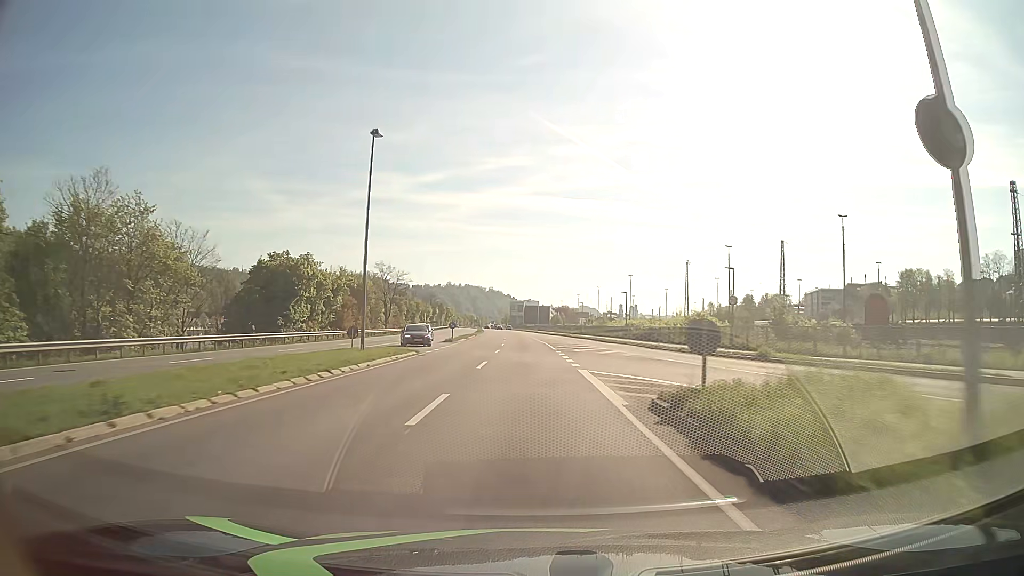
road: primary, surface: asphalt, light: Day
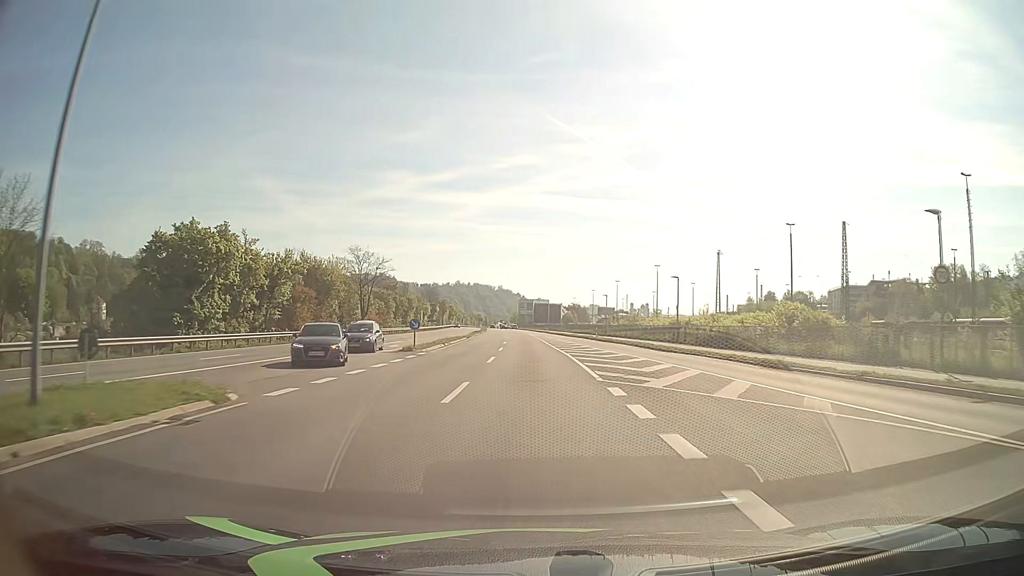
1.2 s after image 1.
(-0.2, +21.6) m; -1°
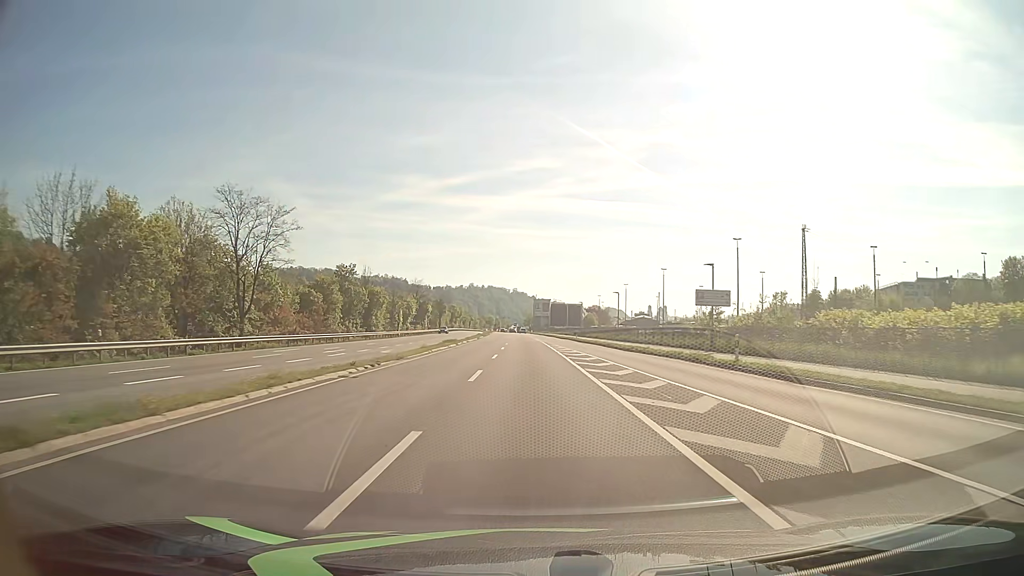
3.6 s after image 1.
(-0.6, +43.2) m; -1°
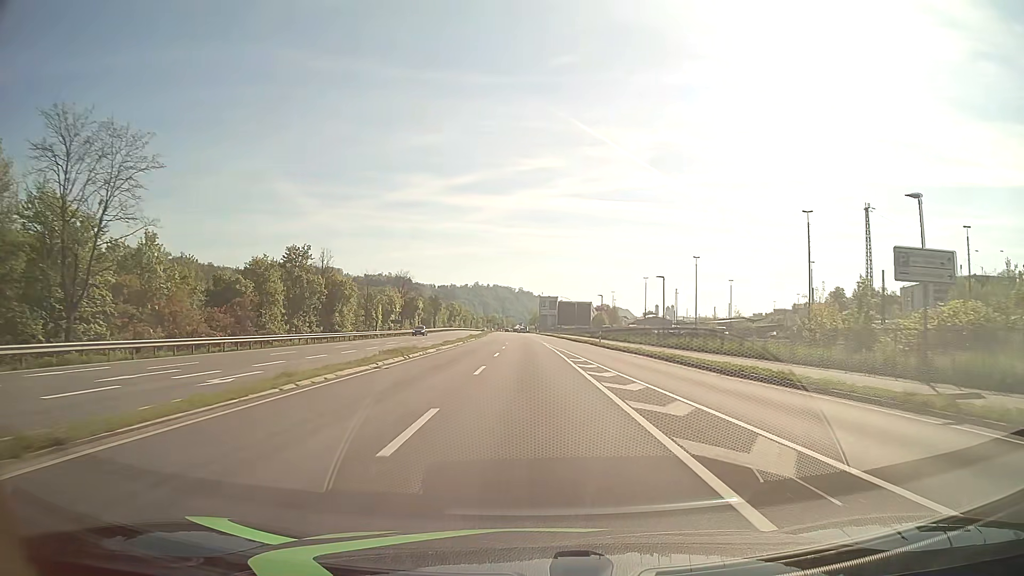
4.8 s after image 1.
(-0.2, +21.6) m; -1°
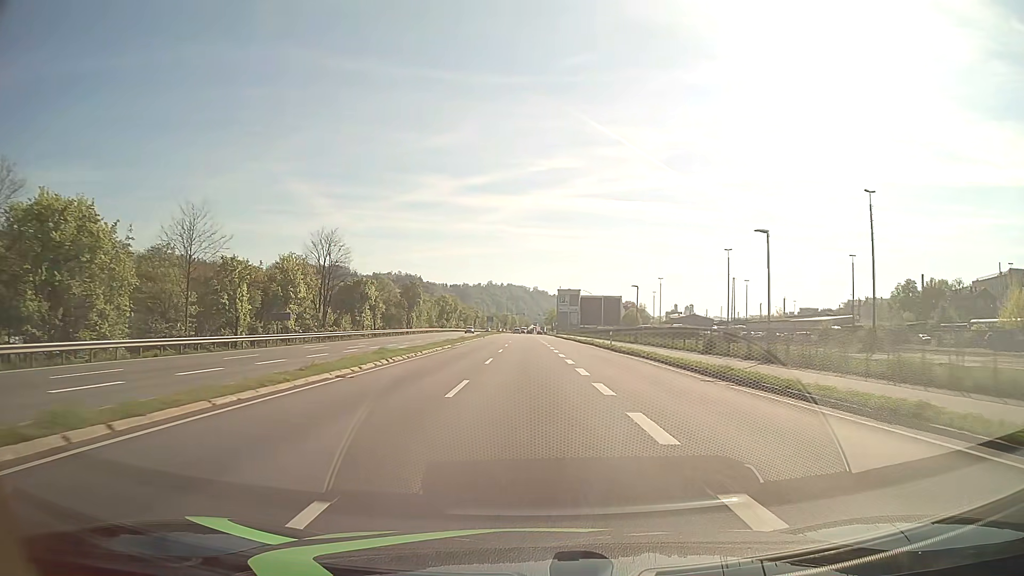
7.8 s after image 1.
(-0.5, +54.0) m; -1°
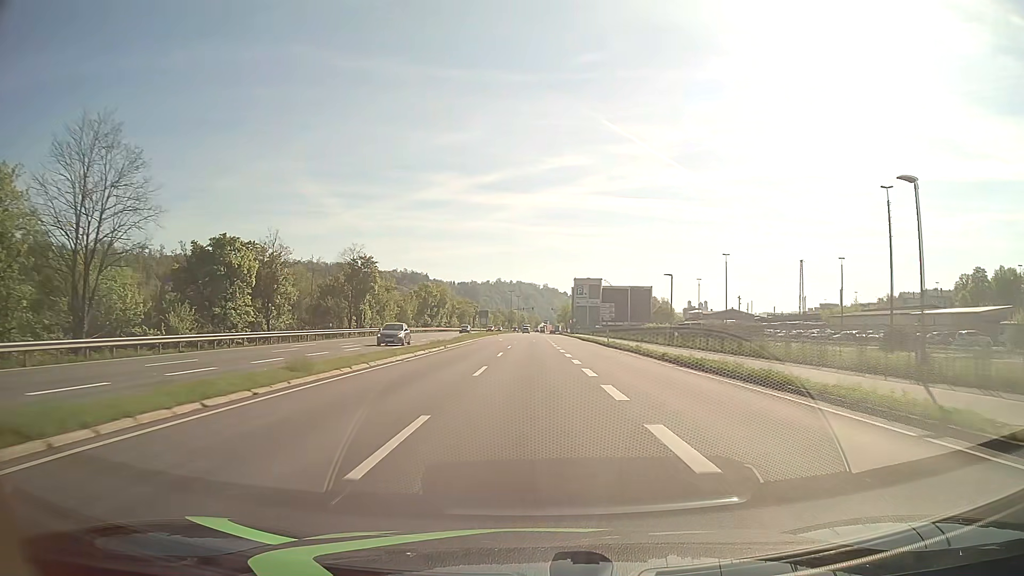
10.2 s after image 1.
(-0.2, +43.2) m; -1°
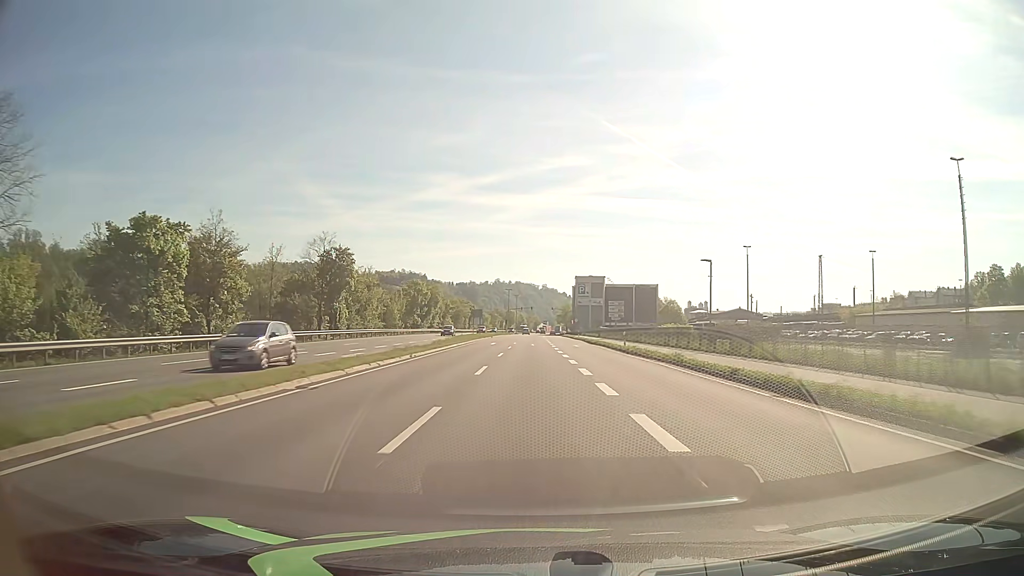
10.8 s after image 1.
(0.0, +10.8) m; 0°
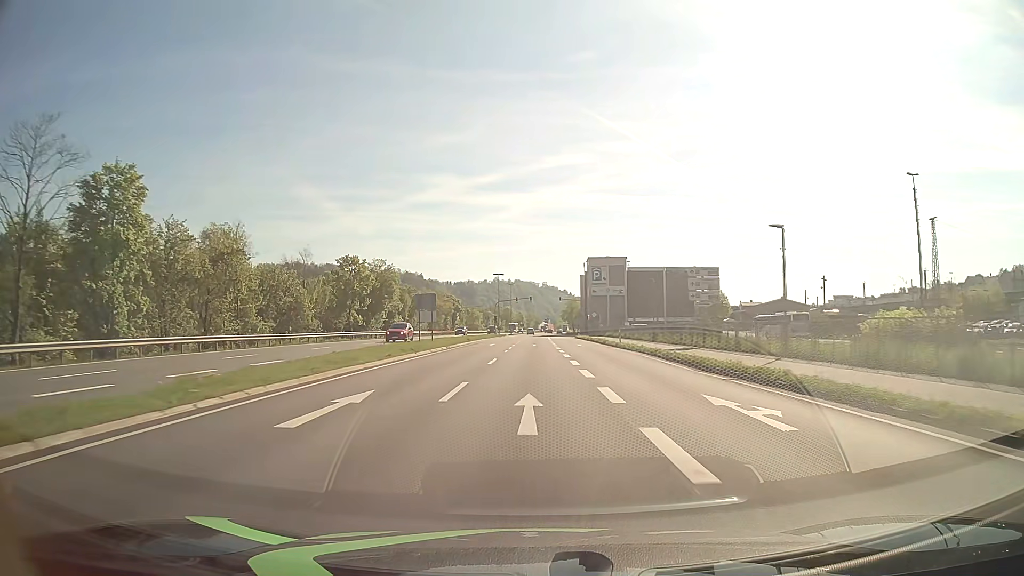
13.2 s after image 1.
(0.0, +43.1) m; 0°
(0, +10) (0, +20) (0, +30) (0, +40) (0, +50) (0, +60) (0, +70) (0, +80) (0, +90) (+1, +100) m
